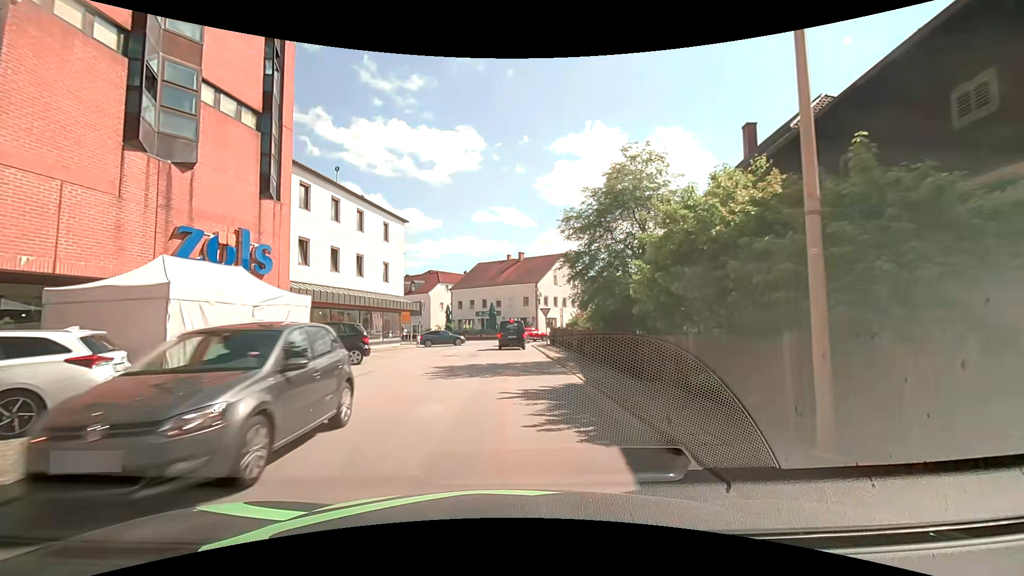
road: tertiary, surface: asphalt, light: Day
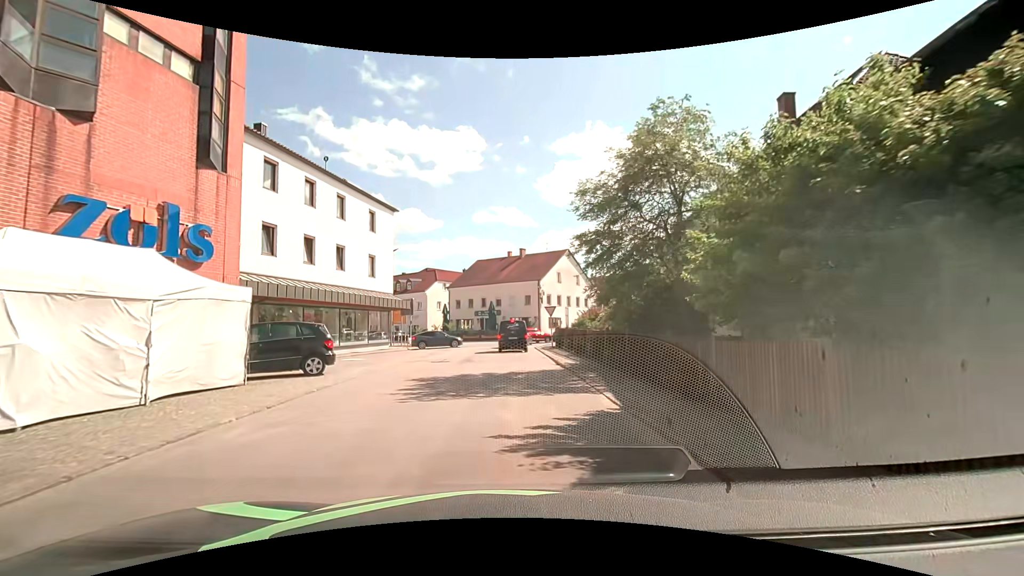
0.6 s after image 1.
(-0.1, +3.8) m; 0°
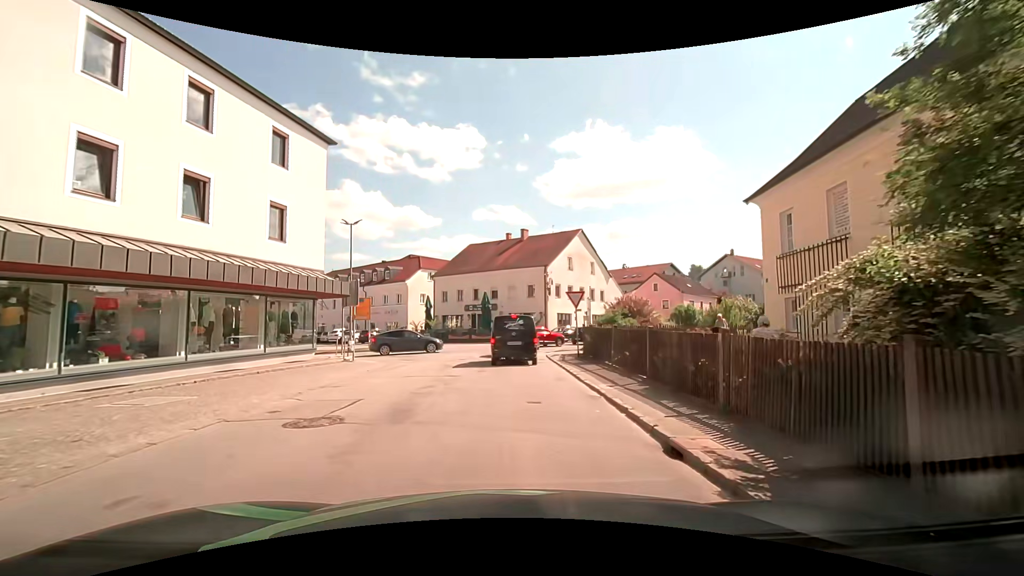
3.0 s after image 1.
(0.0, +12.8) m; 0°
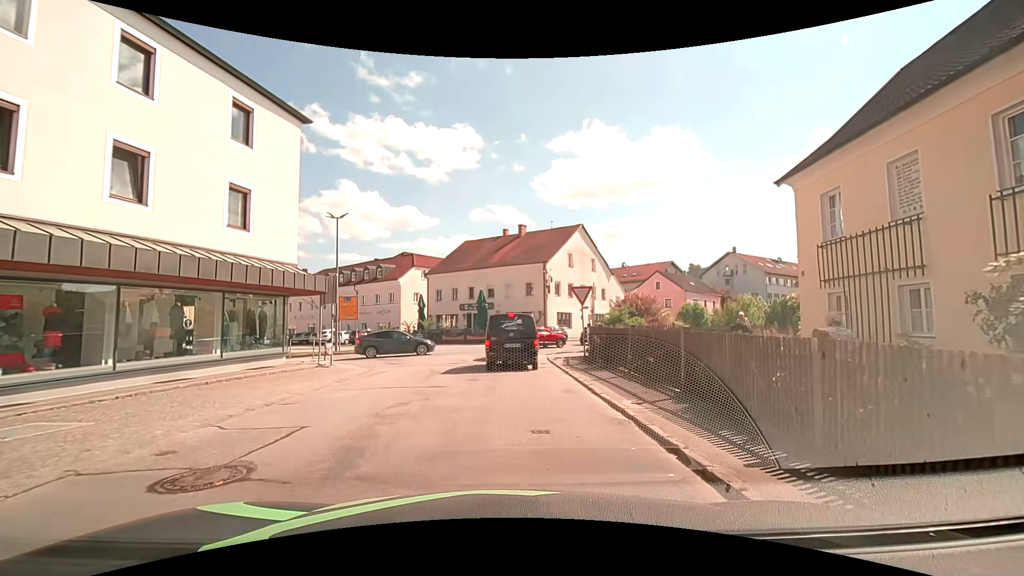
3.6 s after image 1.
(0.0, +2.4) m; +2°
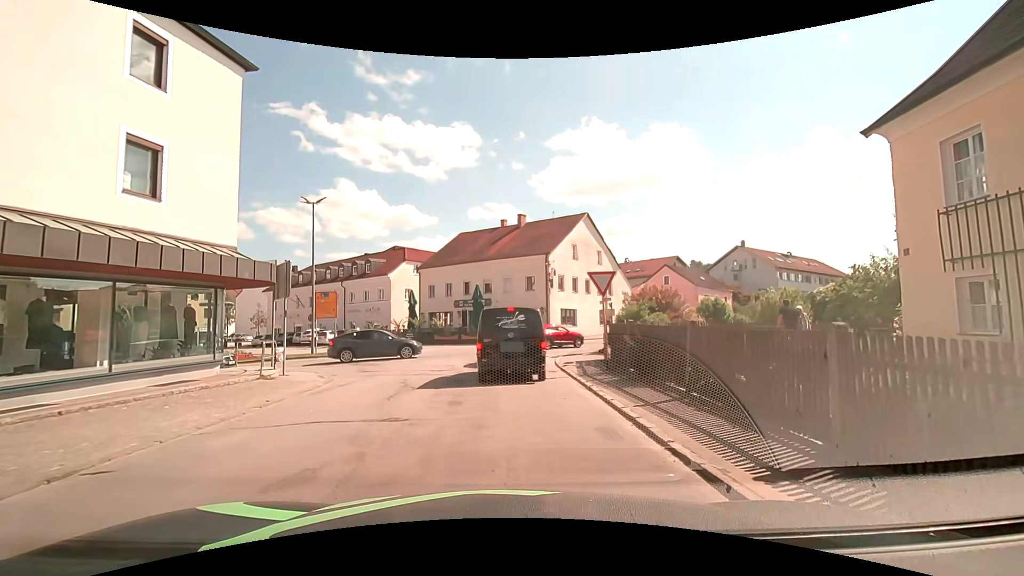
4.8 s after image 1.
(-0.1, +4.2) m; +1°
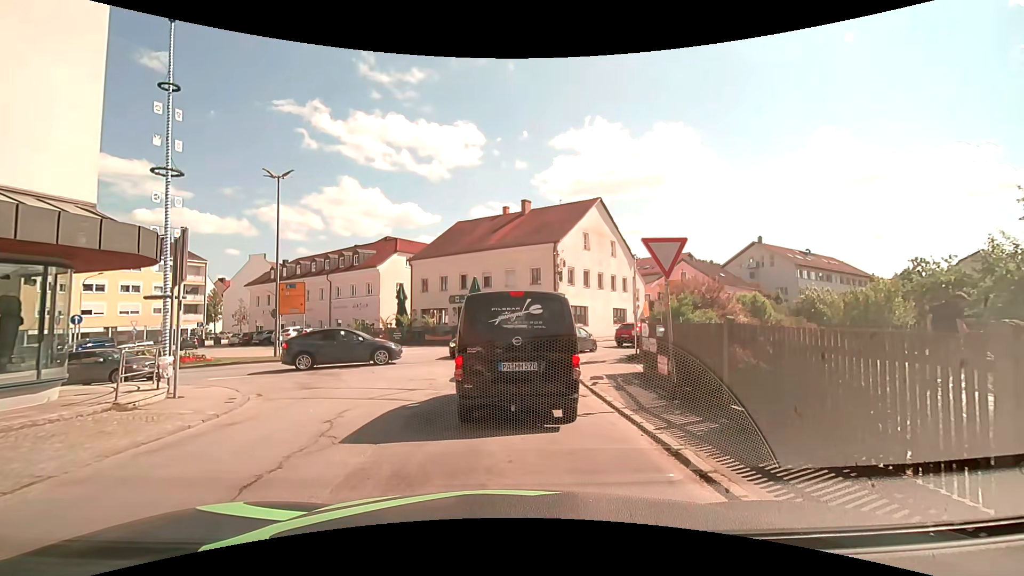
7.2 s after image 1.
(-0.2, +5.2) m; -3°
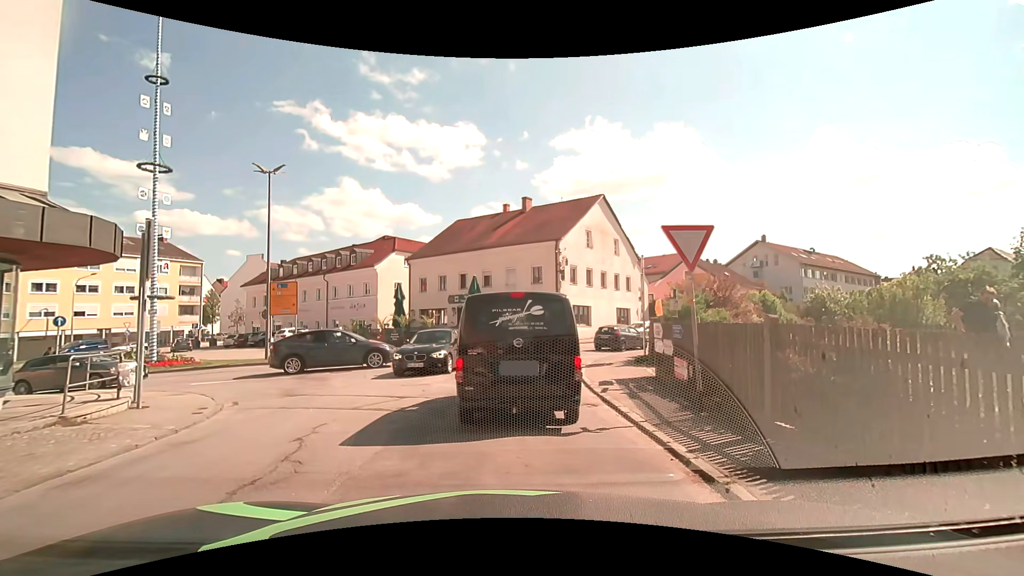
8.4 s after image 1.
(0.0, +1.0) m; 0°
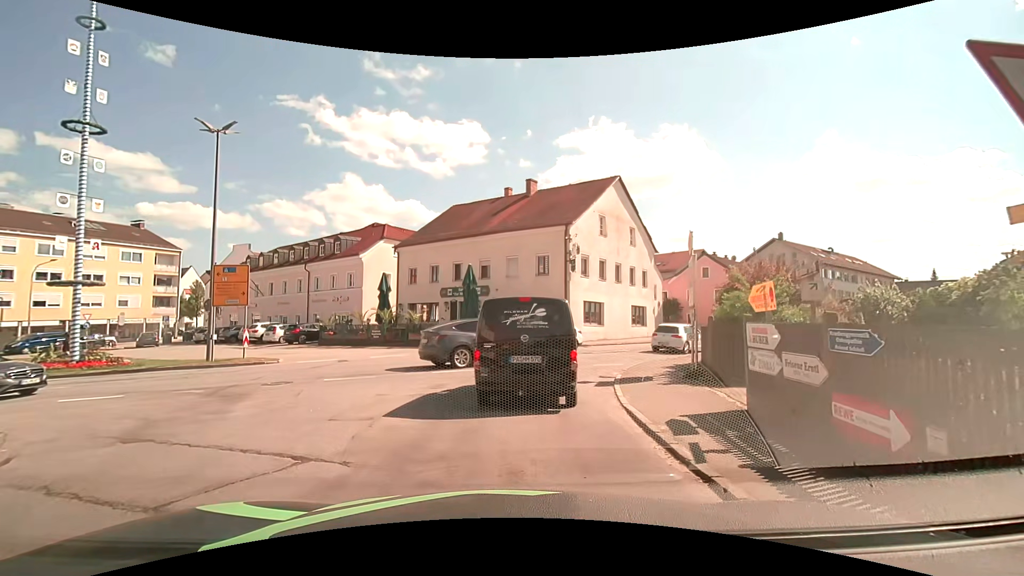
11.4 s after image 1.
(0.0, +5.3) m; +2°
